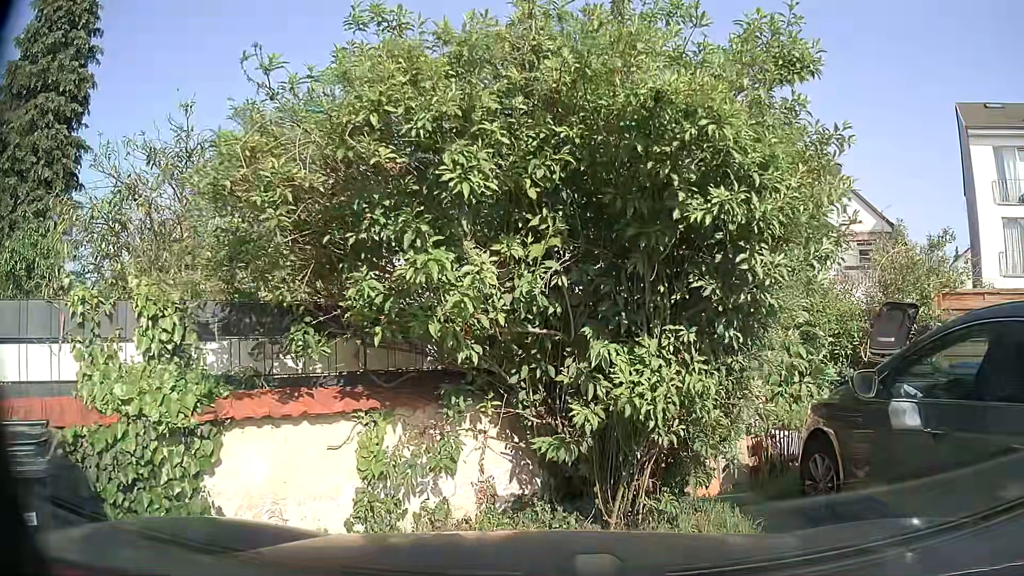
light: Day
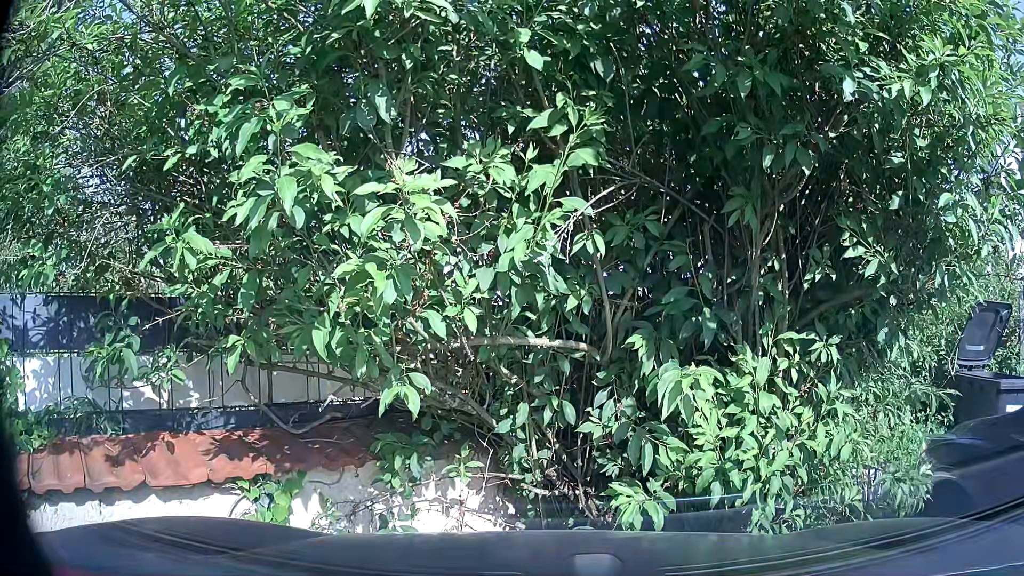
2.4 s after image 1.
(0.0, +1.5) m; -2°
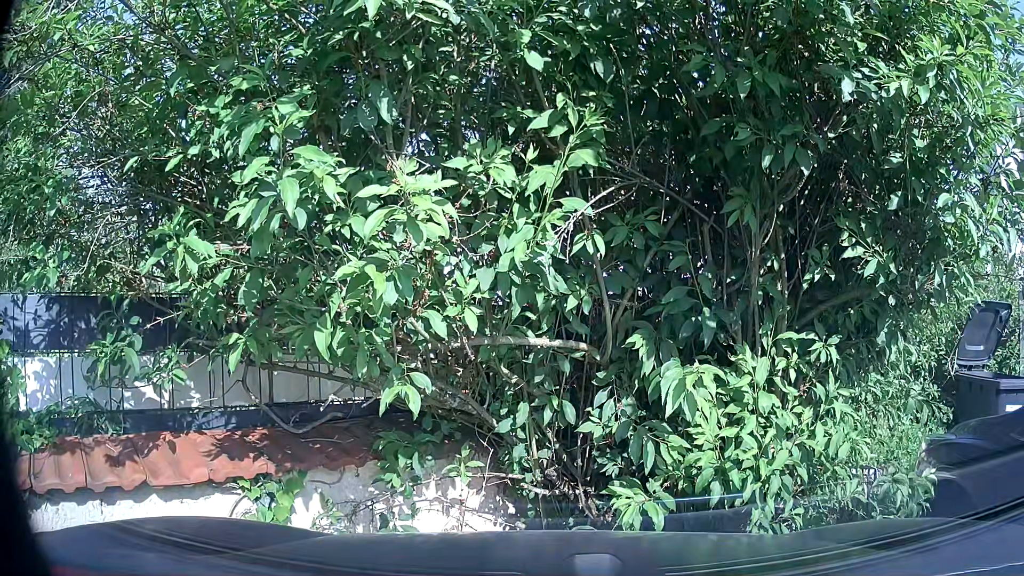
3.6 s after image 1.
(0.0, 0.0) m; 0°
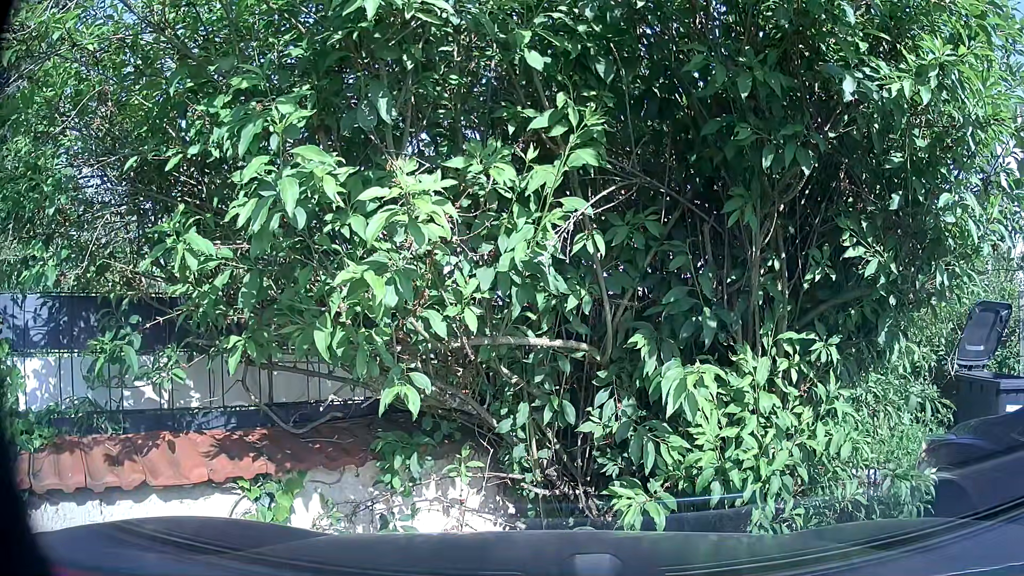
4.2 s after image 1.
(0.0, 0.0) m; 0°
